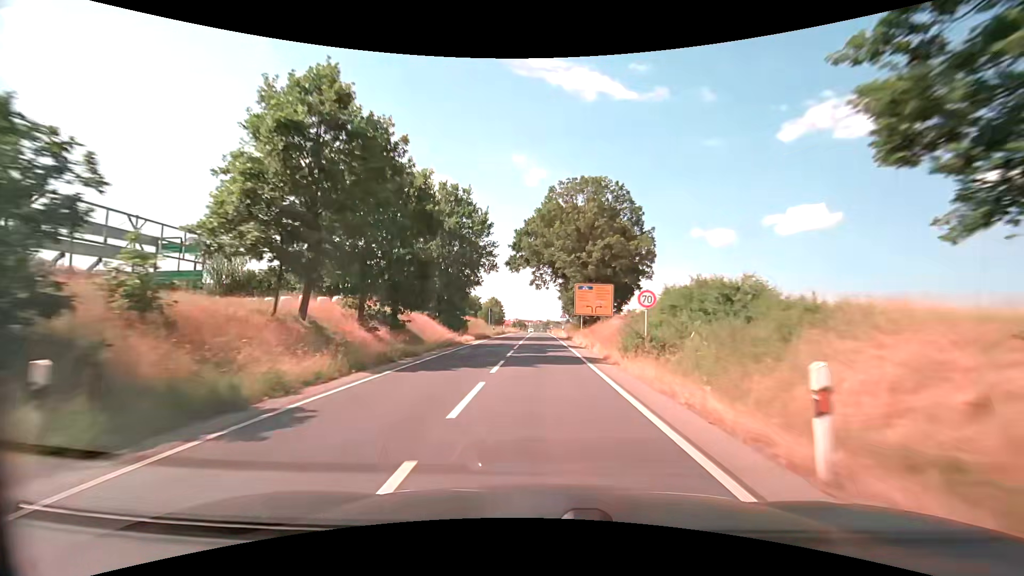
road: secondary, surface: asphalt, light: Day
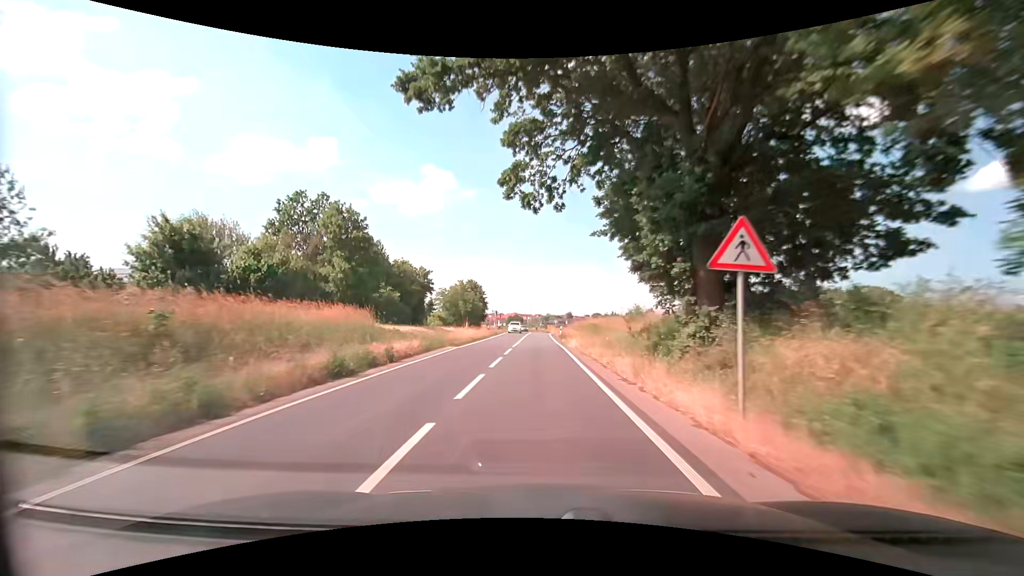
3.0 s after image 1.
(+0.1, +52.4) m; 0°
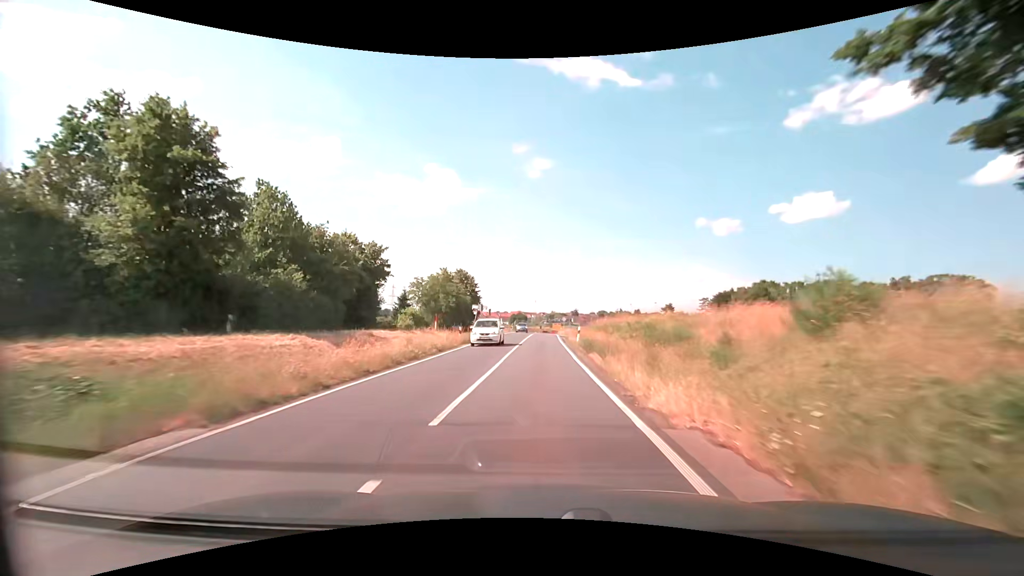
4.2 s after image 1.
(0.0, +20.4) m; -1°
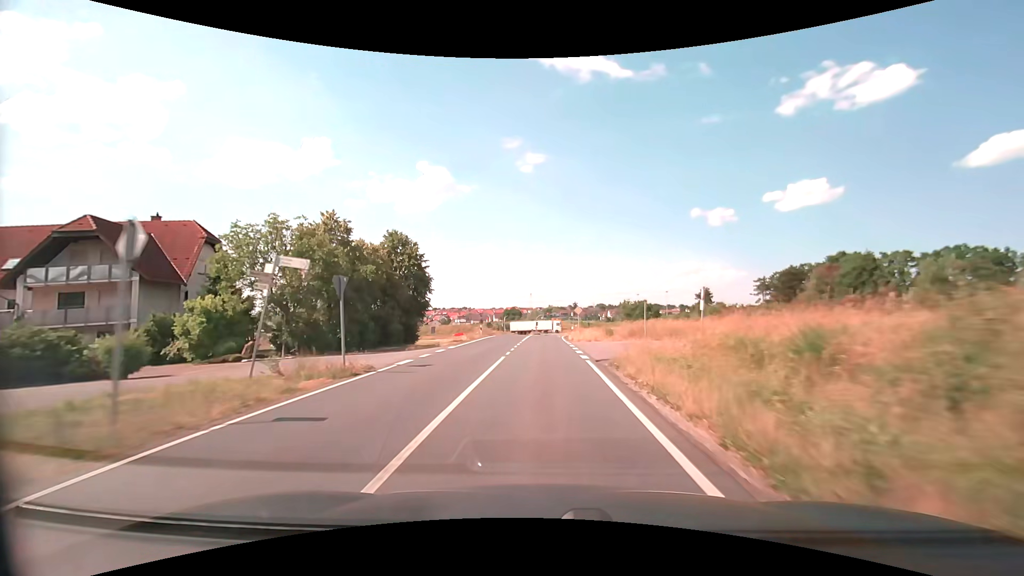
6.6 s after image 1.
(+0.2, +40.2) m; +1°
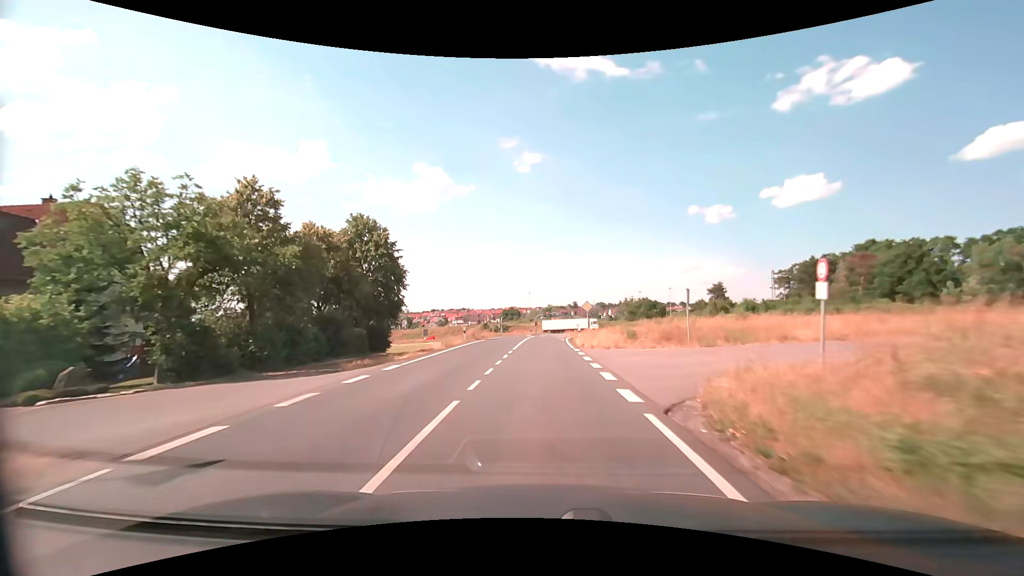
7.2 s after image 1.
(0.0, +9.9) m; 0°
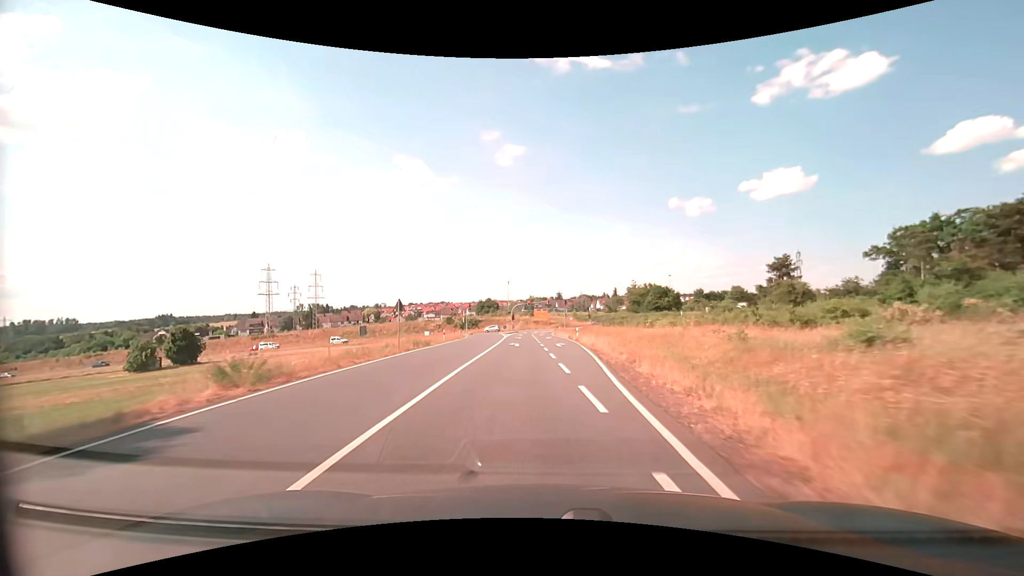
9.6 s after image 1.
(+0.3, +39.3) m; +1°
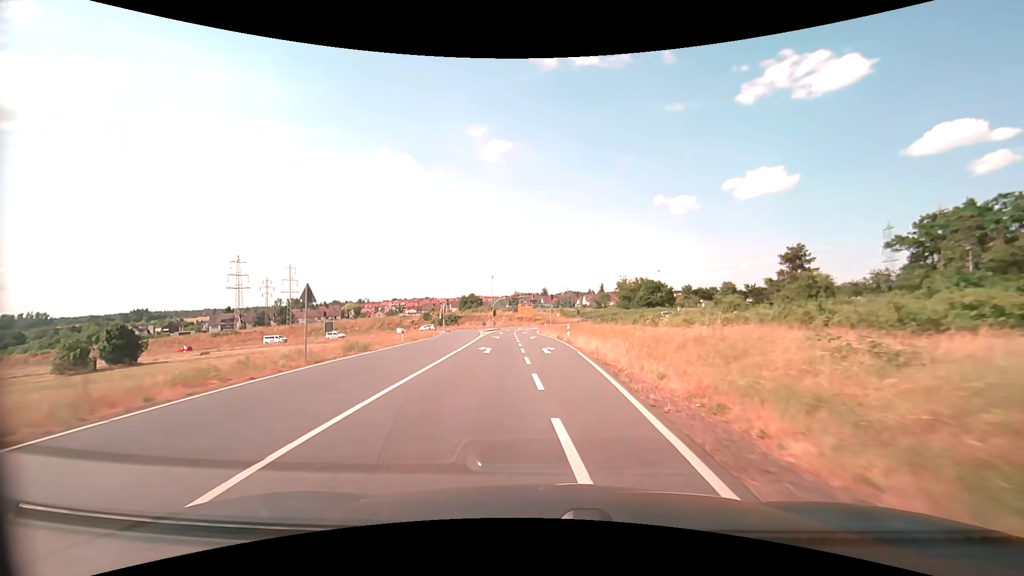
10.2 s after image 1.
(+0.2, +9.6) m; +2°
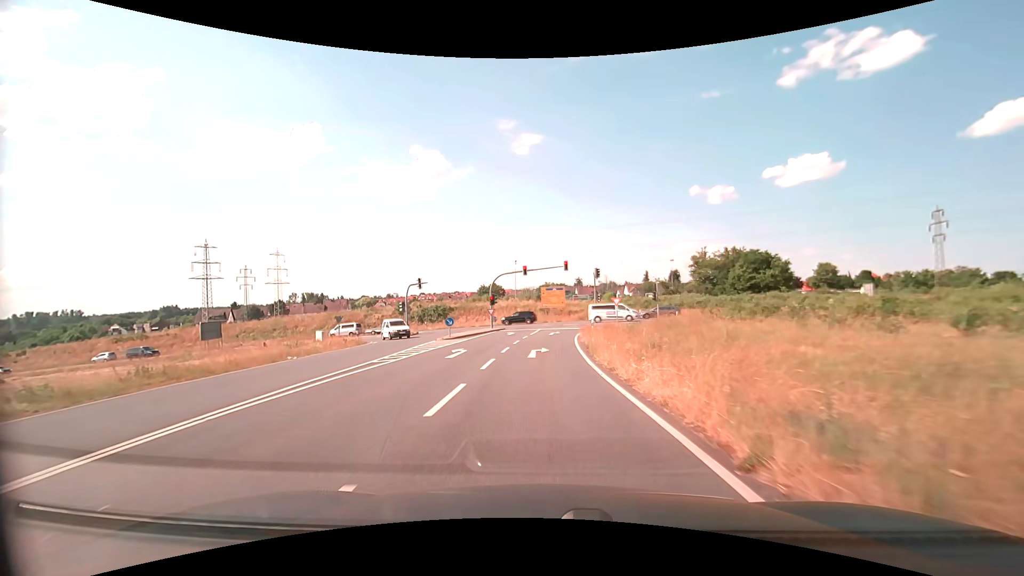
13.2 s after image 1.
(-0.5, +44.3) m; -3°
(0, +10) (0, +20) (0, +30) (+1, +40) (+4, +49) (+12, +55) (+22, +54) (+32, +52) (+42, +51) (+51, +49) m
